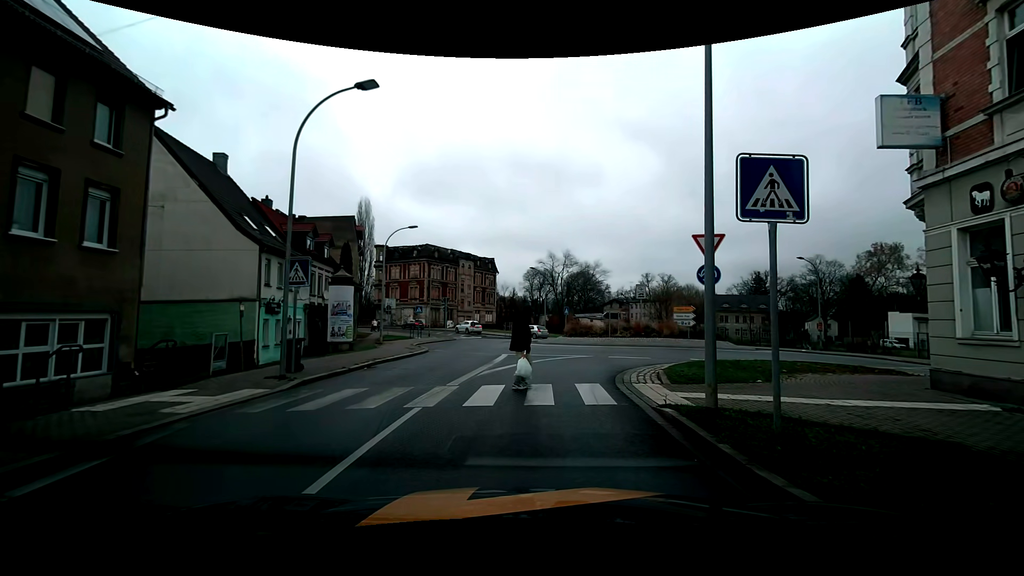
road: tertiary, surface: asphalt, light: Day
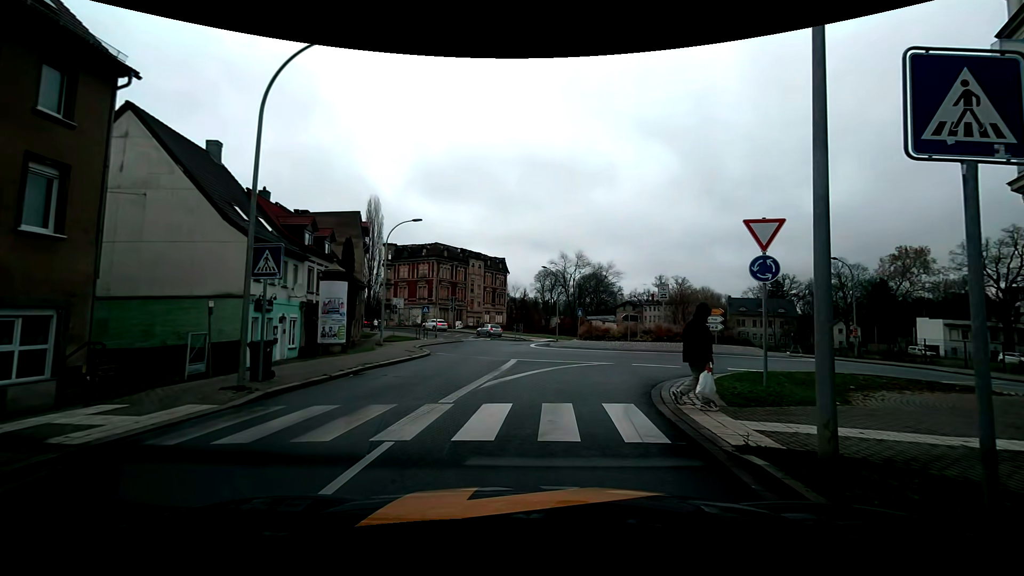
(0.0, +2.5) m; -3°
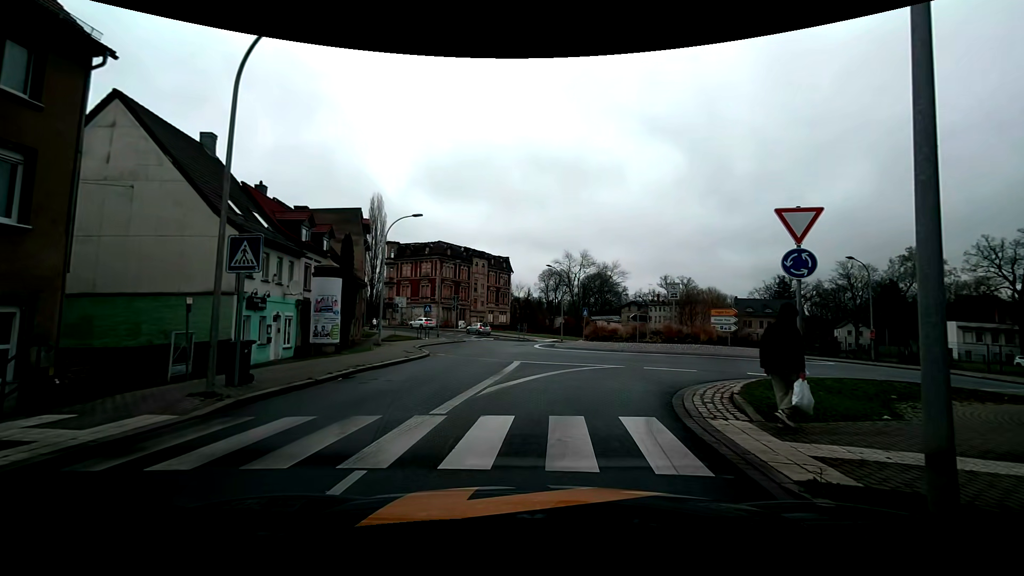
(0.0, +1.2) m; 0°
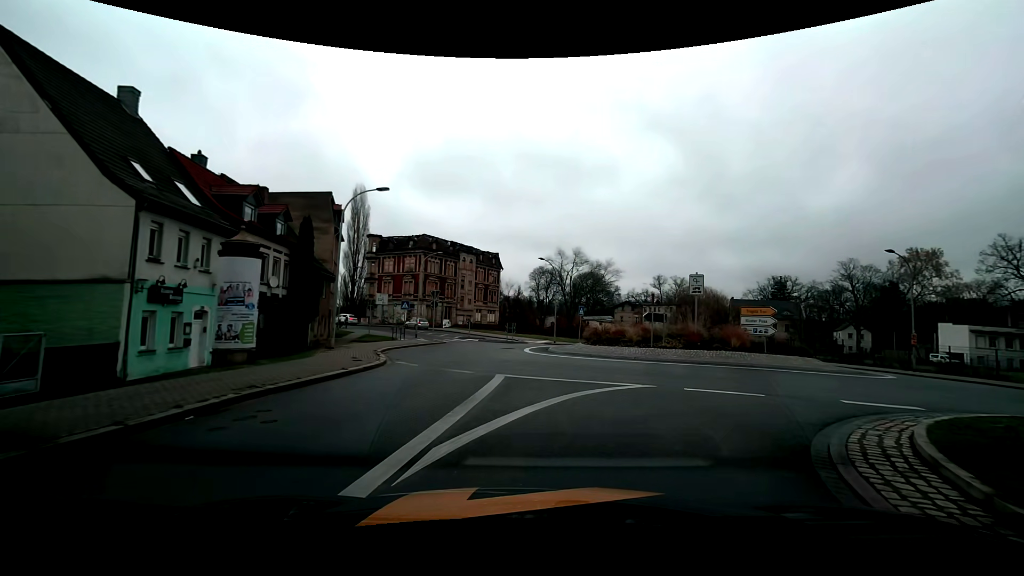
(0.0, +5.5) m; +1°
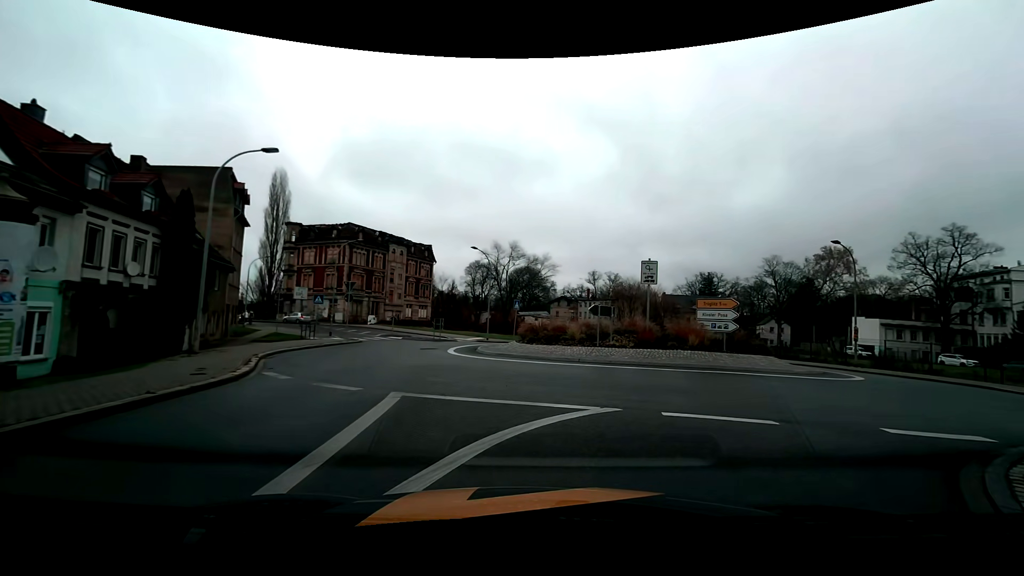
(+0.2, +4.0) m; +7°
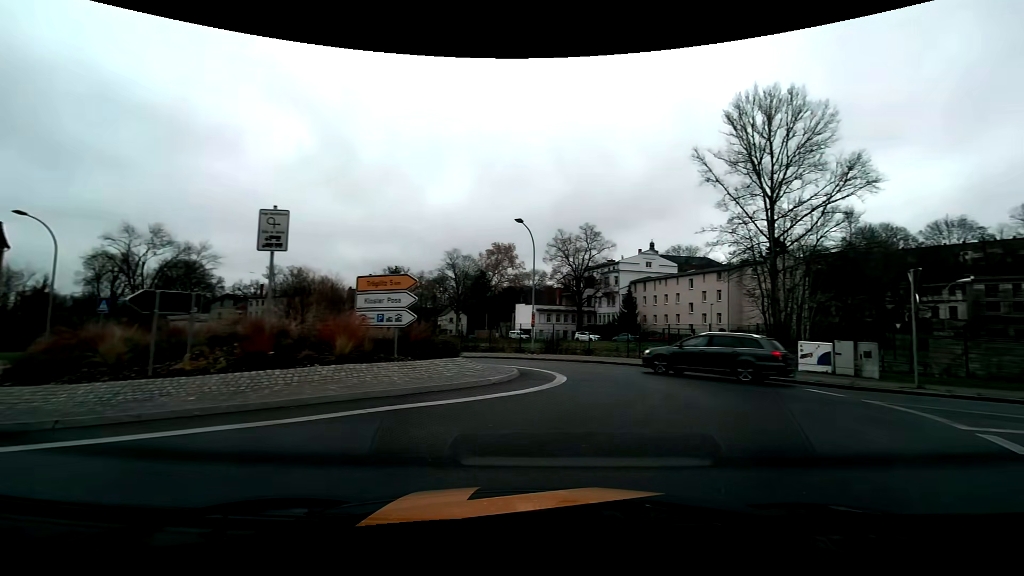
(+2.1, +7.8) m; +34°
